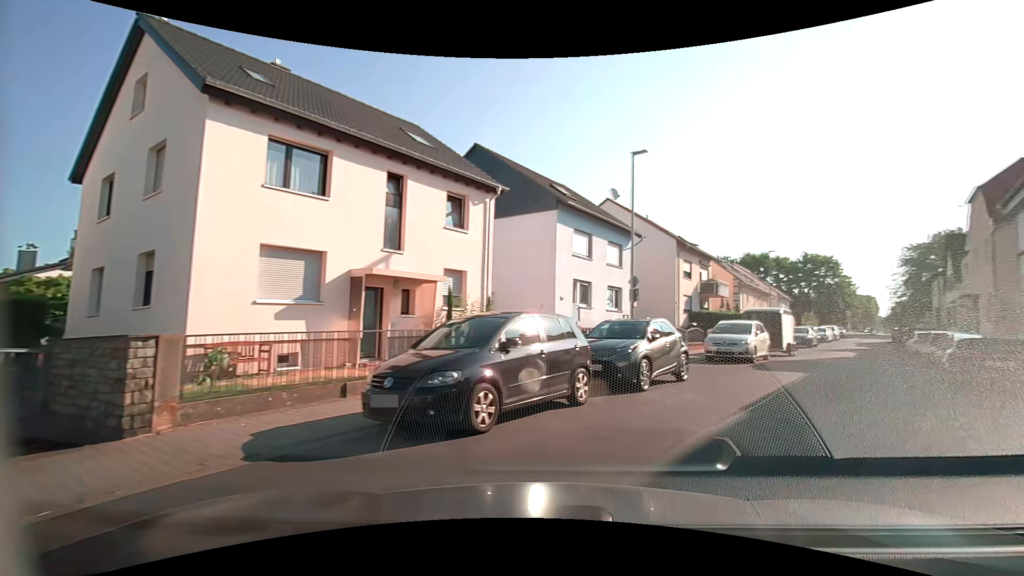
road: unclassified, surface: asphalt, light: Day
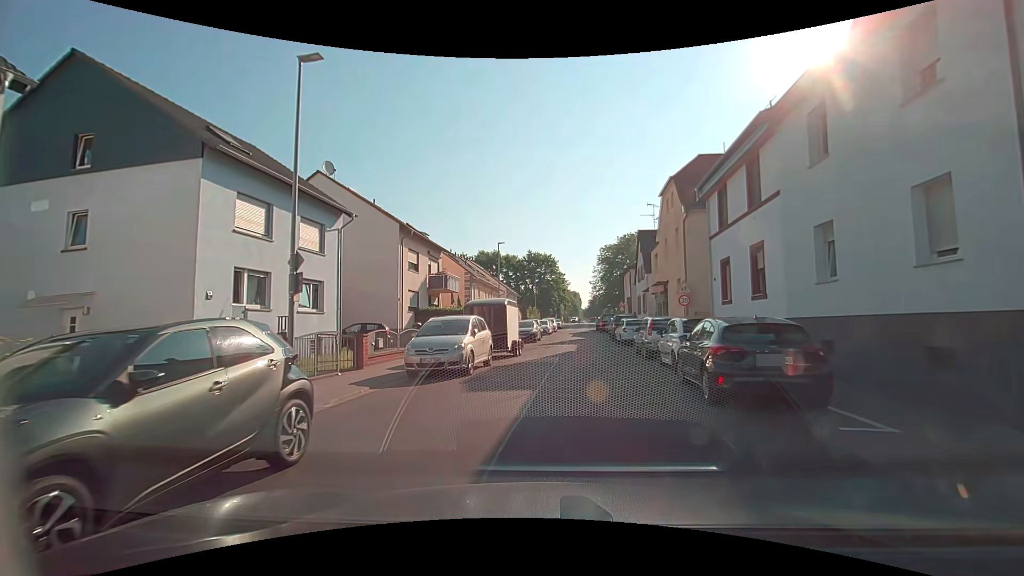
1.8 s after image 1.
(+2.7, +7.2) m; +30°
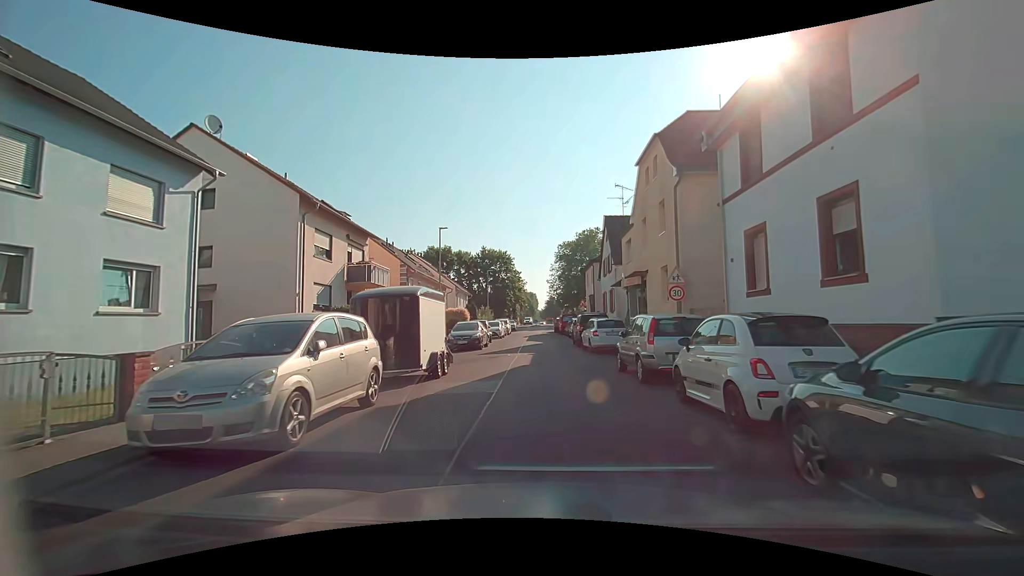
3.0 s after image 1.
(+0.4, +7.5) m; +6°
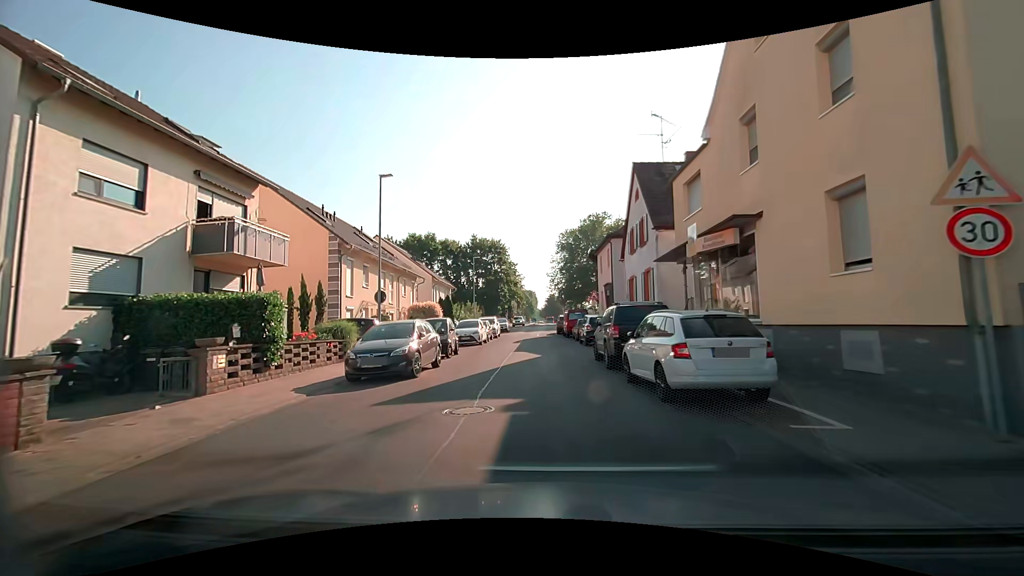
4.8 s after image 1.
(+0.1, +13.1) m; 0°
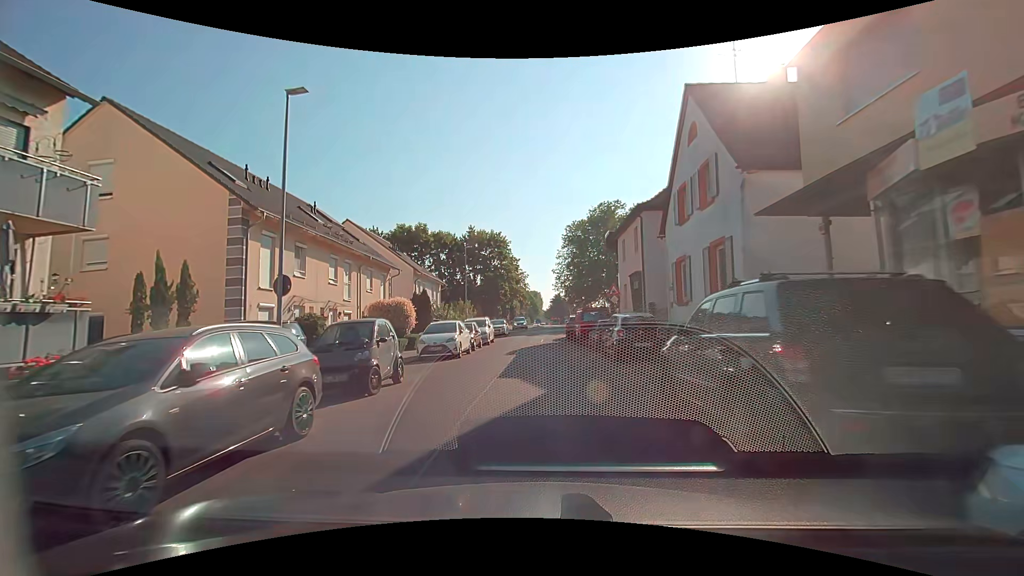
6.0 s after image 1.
(-0.1, +9.0) m; -1°
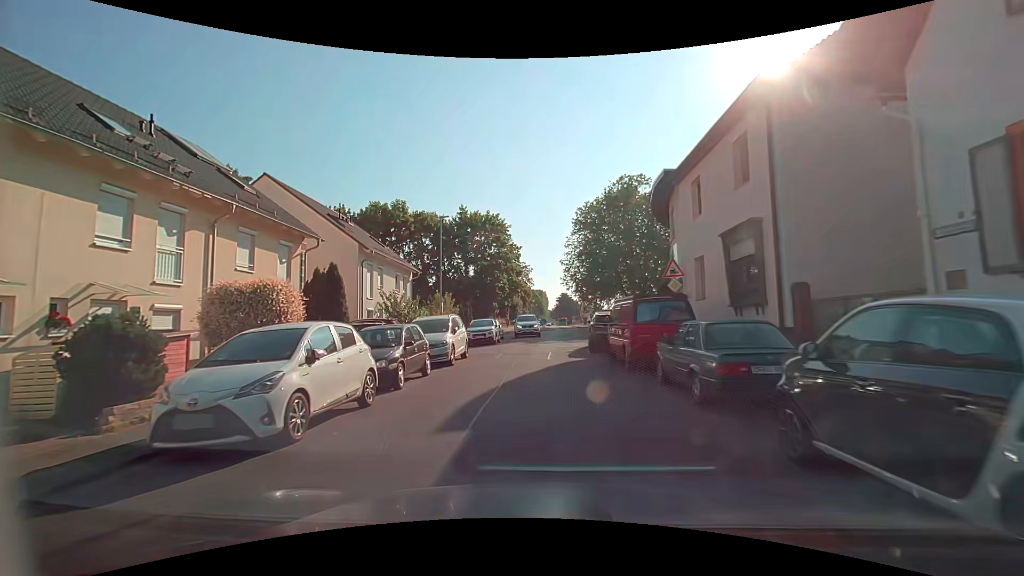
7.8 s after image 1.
(0.0, +13.5) m; 0°
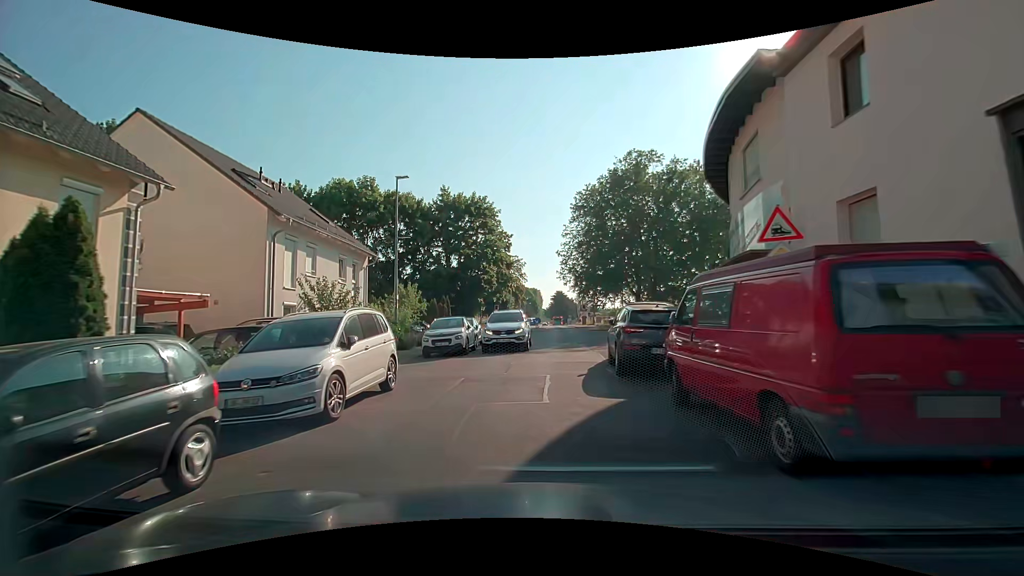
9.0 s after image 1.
(-0.1, +8.7) m; 0°
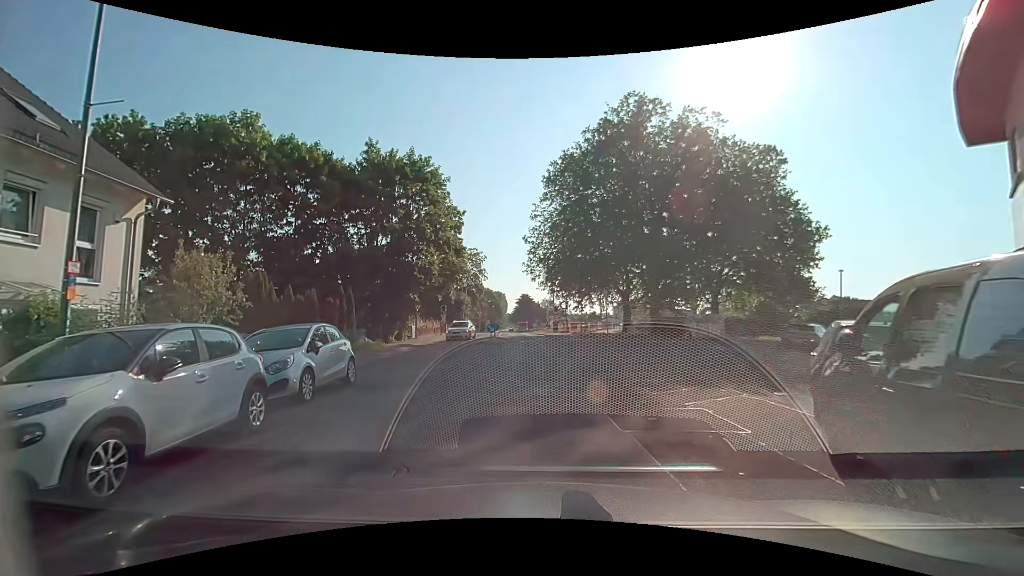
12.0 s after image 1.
(+0.3, +14.3) m; +4°
(0, +10) (0, +20) (0, +30) (-1, +40) (-2, +50) (-3, +60) (-3, +70) (-4, +80) (-5, +90) (-5, +100) m
